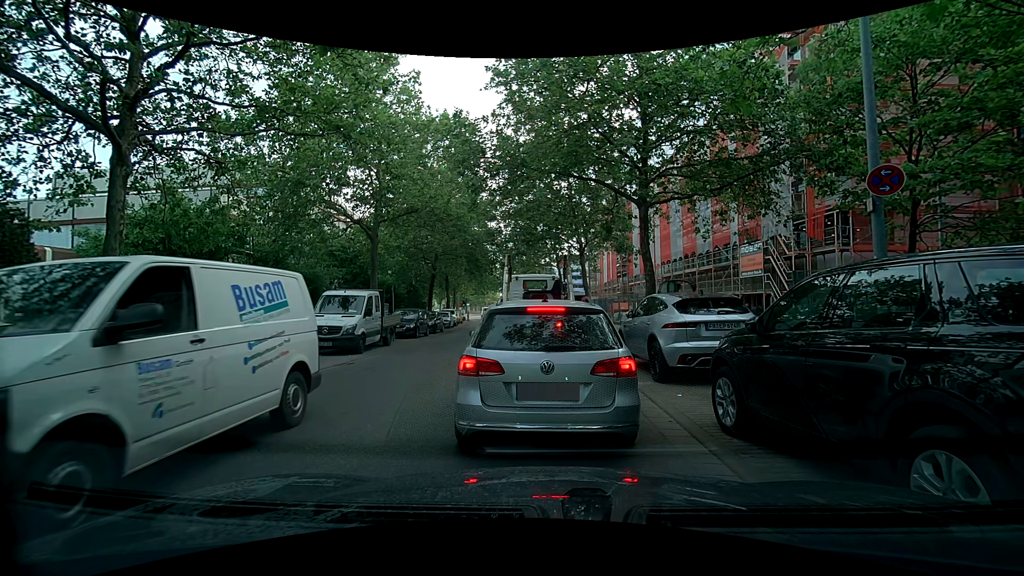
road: tertiary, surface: asphalt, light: Day
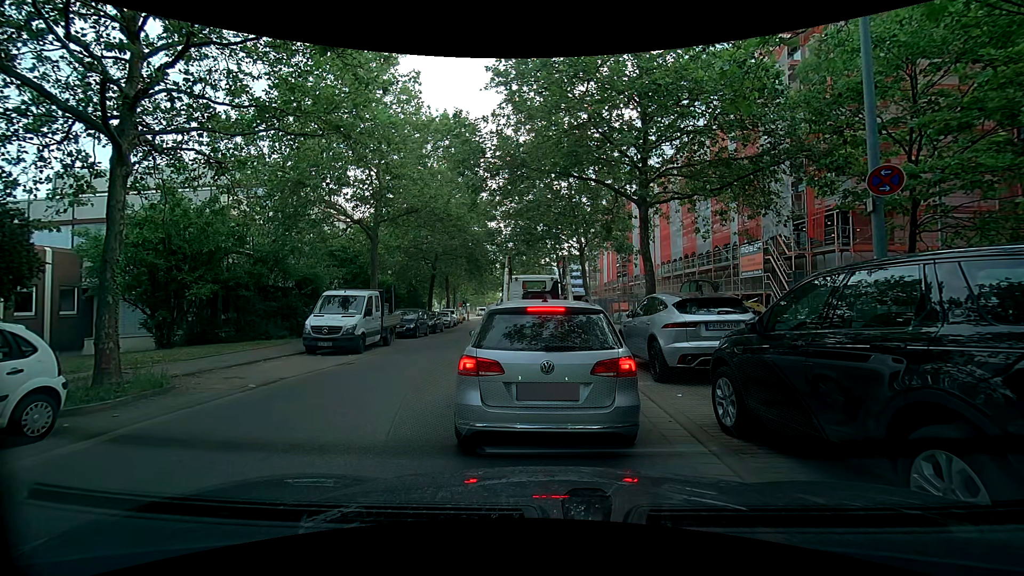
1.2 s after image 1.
(0.0, 0.0) m; 0°
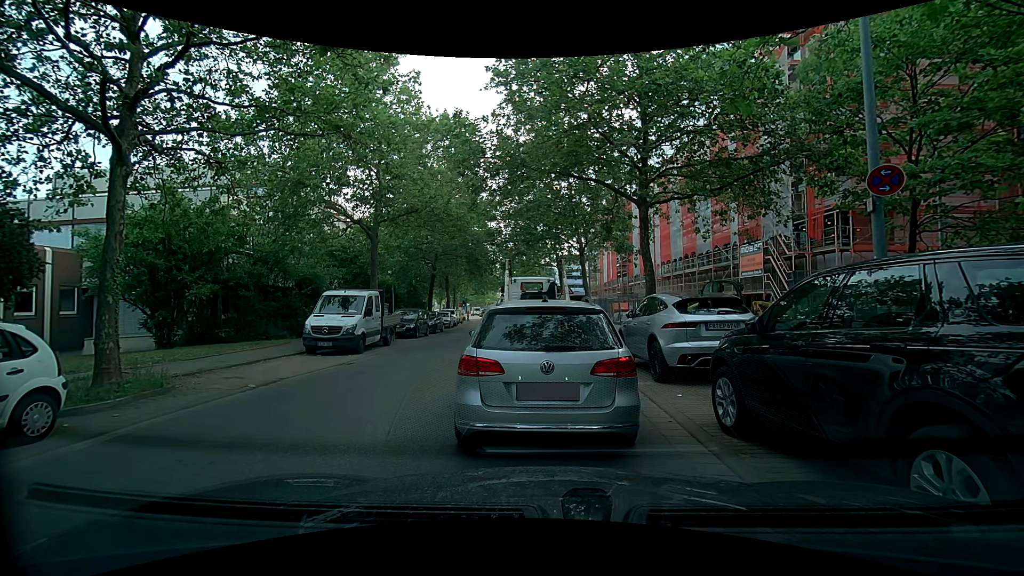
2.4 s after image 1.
(0.0, 0.0) m; 0°
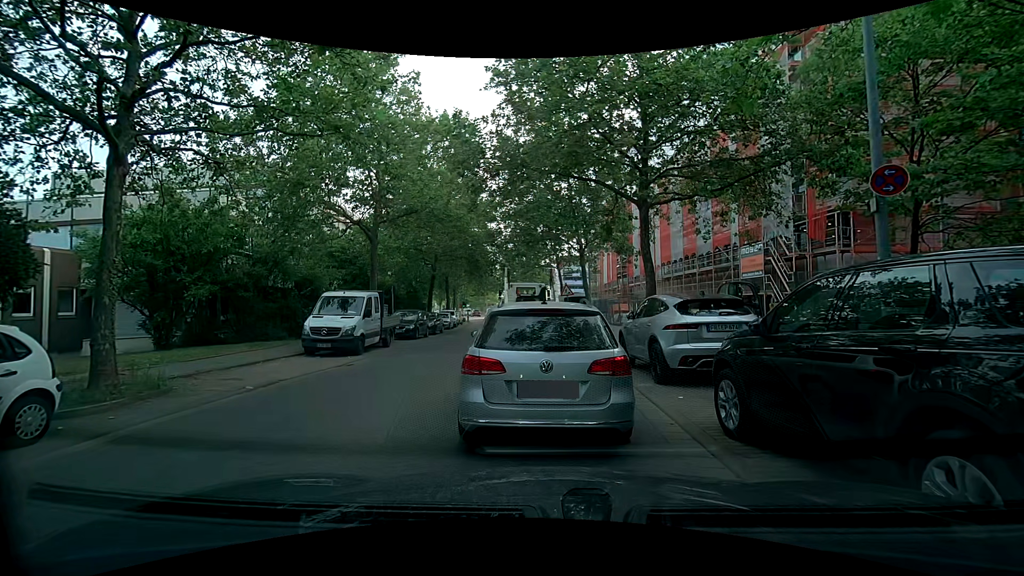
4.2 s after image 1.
(0.0, +0.1) m; 0°
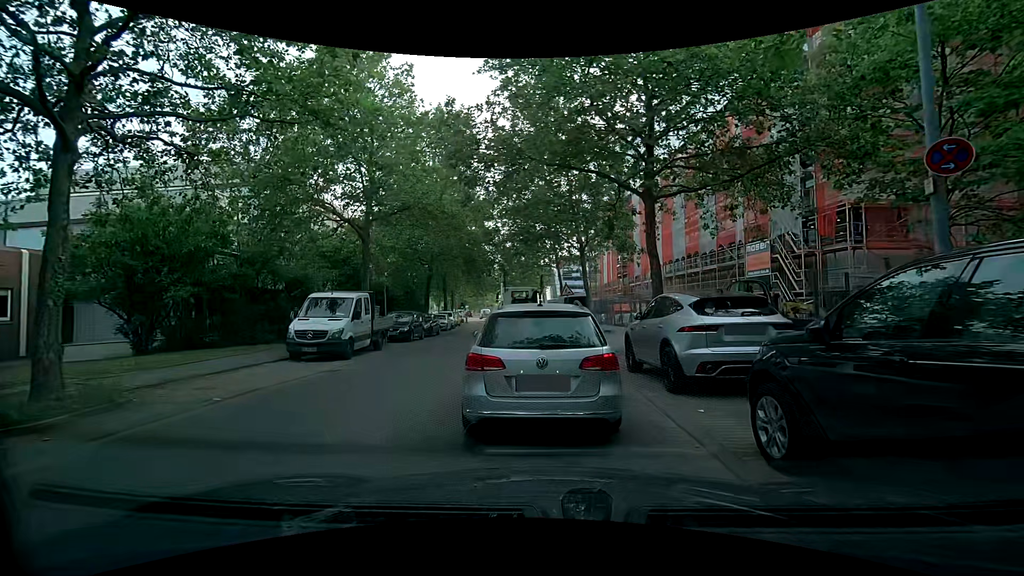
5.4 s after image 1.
(0.0, +1.1) m; +1°
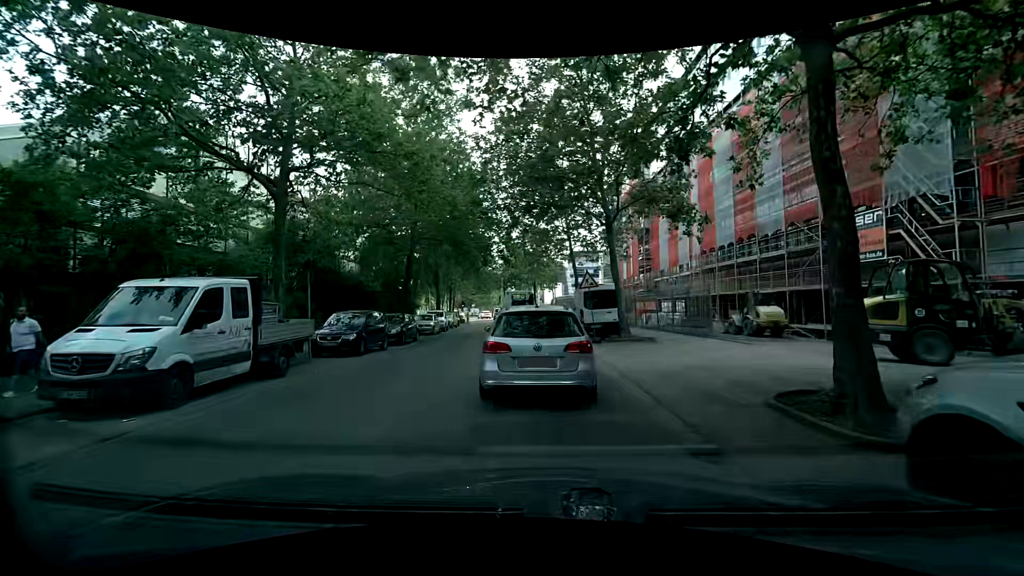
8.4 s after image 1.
(-0.5, +8.7) m; -1°
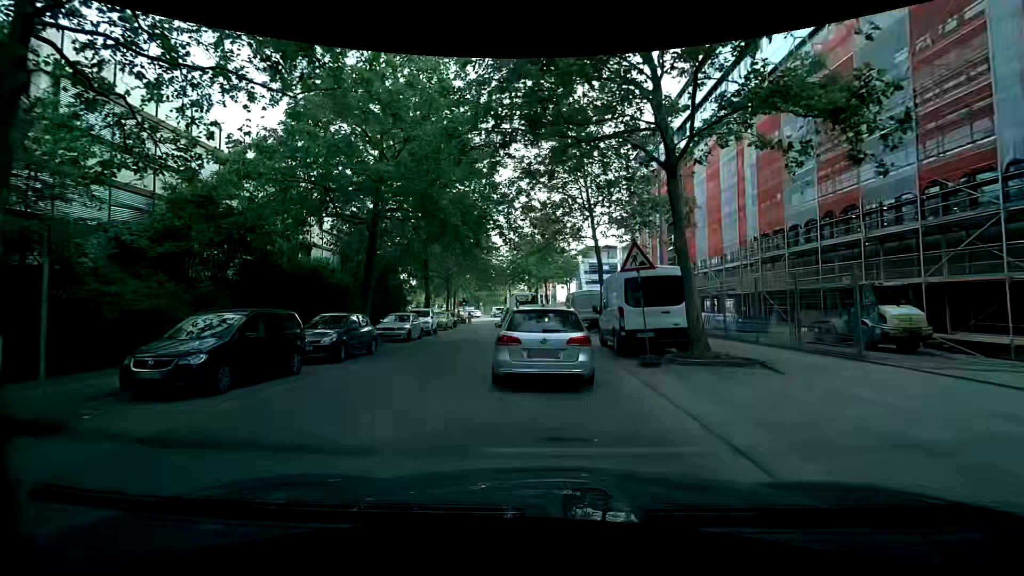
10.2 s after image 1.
(+0.1, +8.5) m; 0°
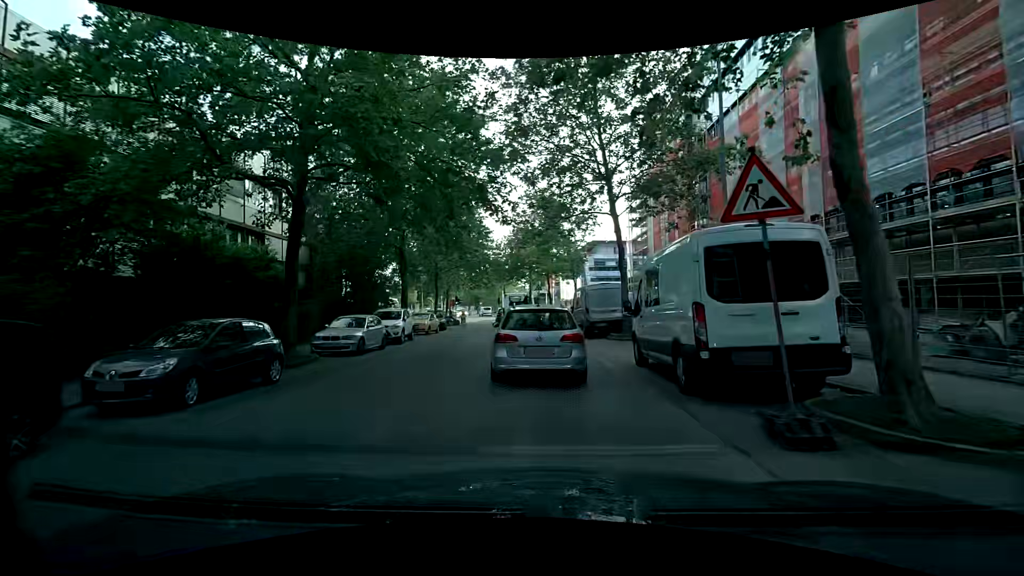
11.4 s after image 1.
(-0.1, +6.8) m; 0°
